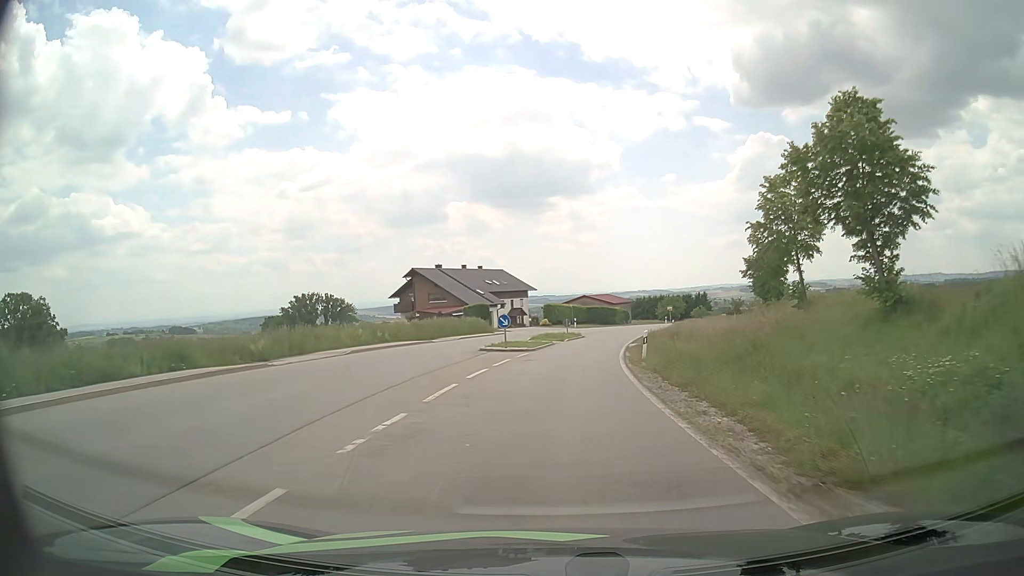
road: secondary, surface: asphalt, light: Day
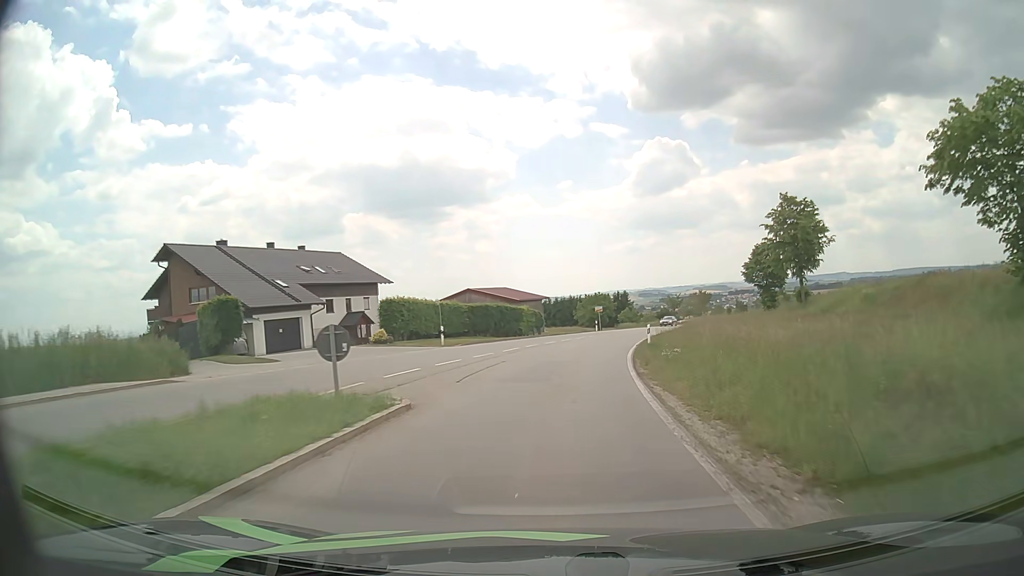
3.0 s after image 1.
(+2.8, +38.9) m; +8°
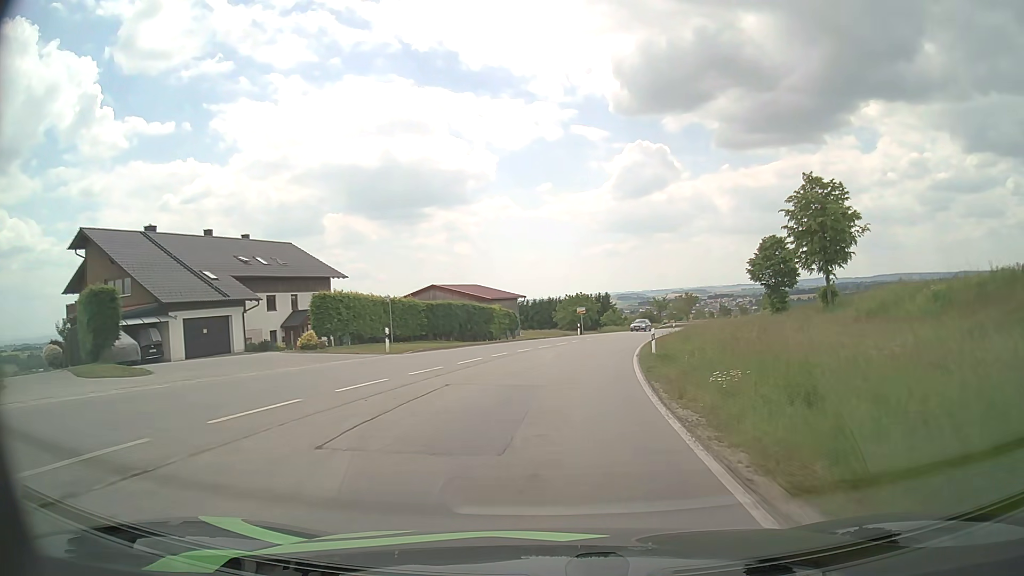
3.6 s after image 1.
(+0.1, +8.1) m; +2°
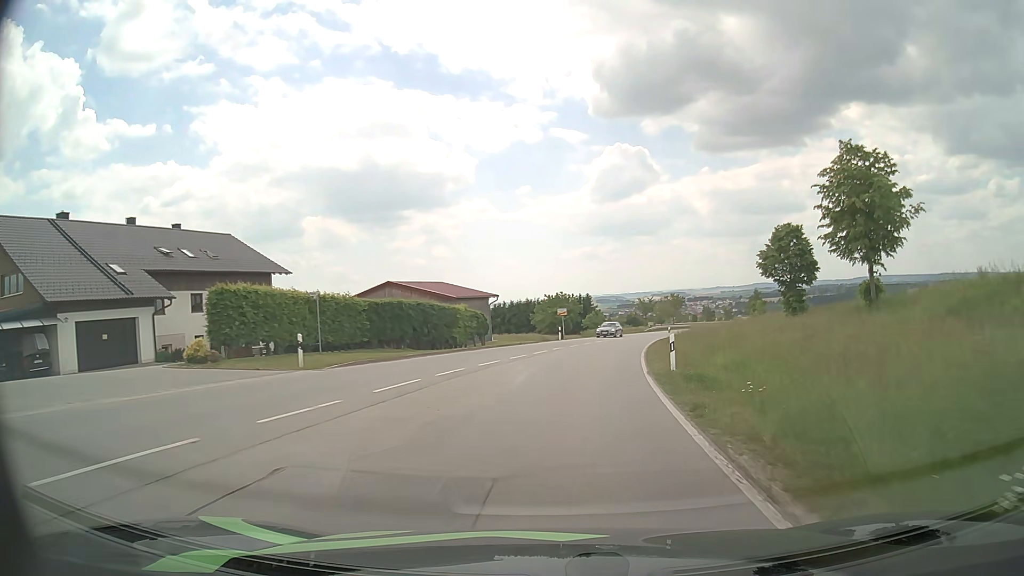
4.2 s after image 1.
(+0.1, +8.2) m; +2°
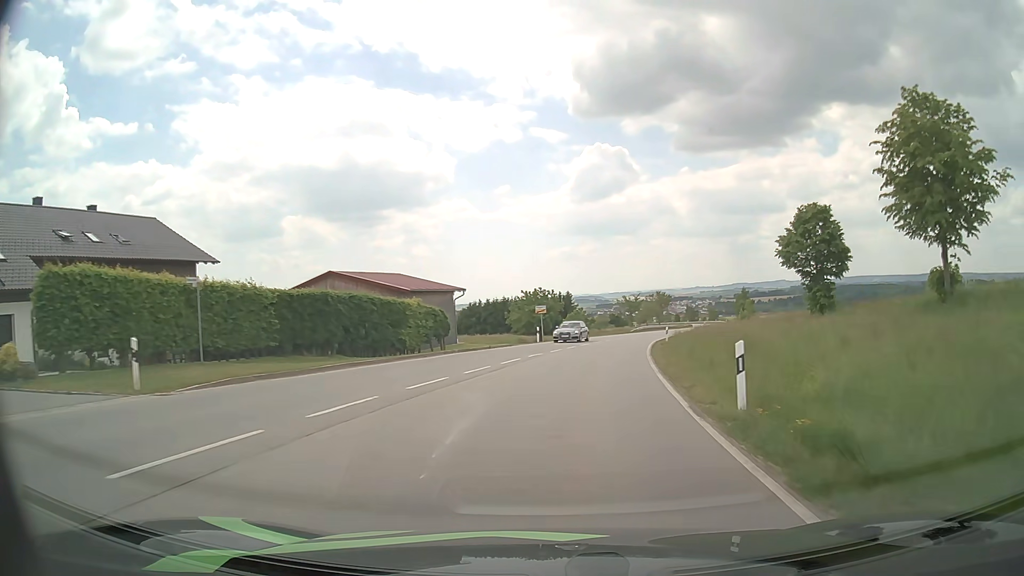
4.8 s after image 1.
(+0.1, +8.3) m; +2°
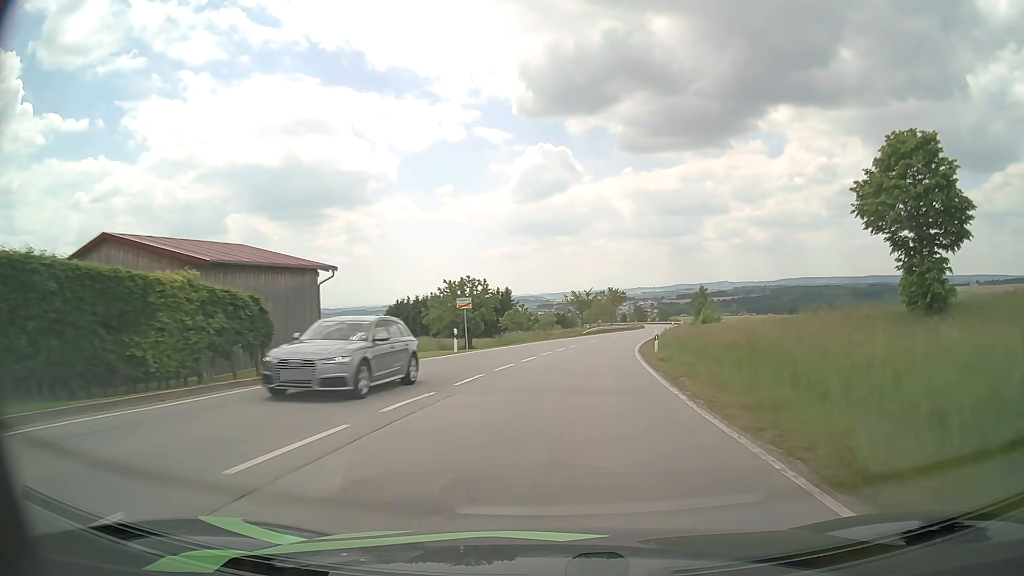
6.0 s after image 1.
(+0.7, +16.9) m; +5°
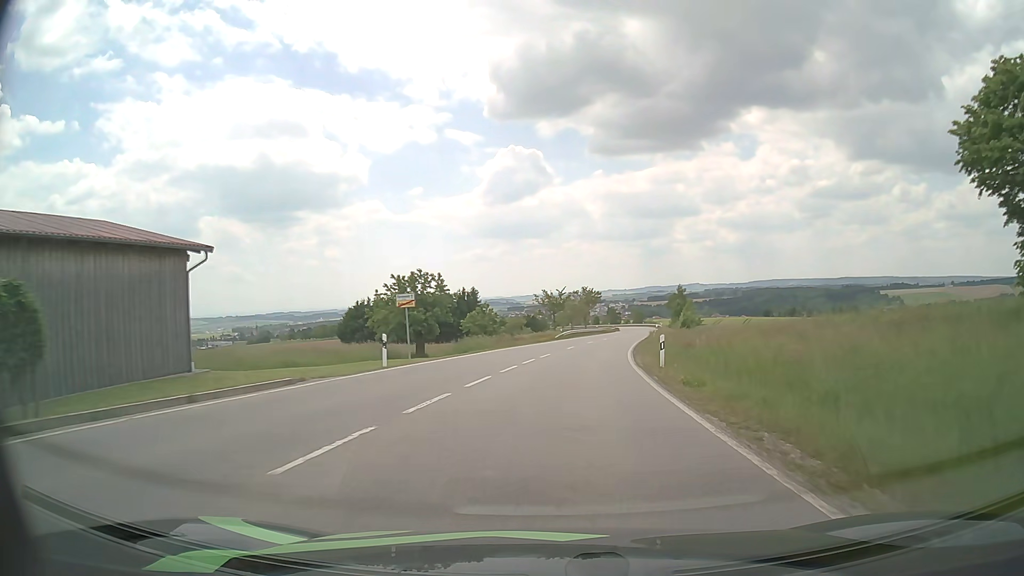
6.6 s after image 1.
(+0.2, +8.6) m; +3°
